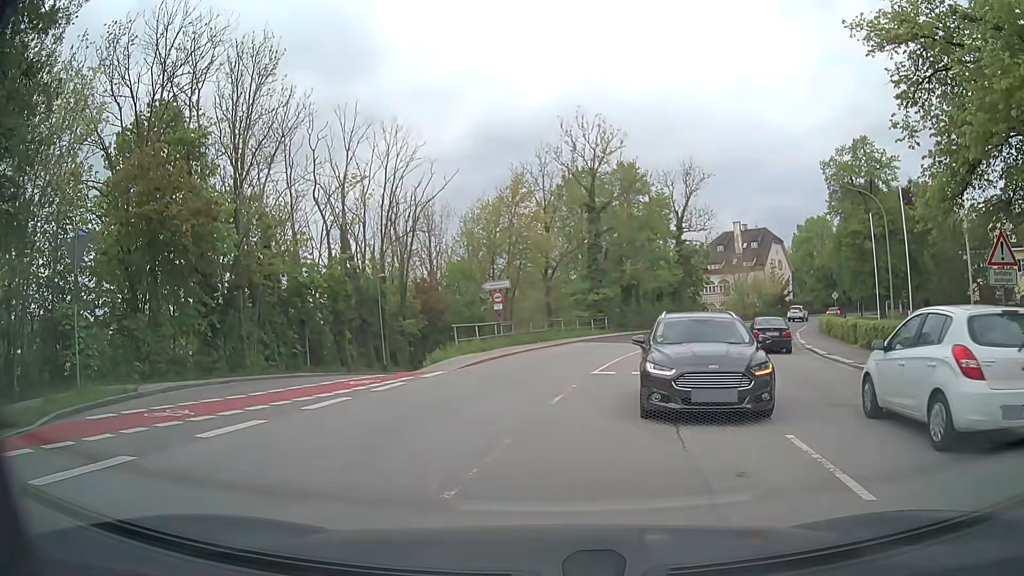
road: residential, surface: paved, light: Day
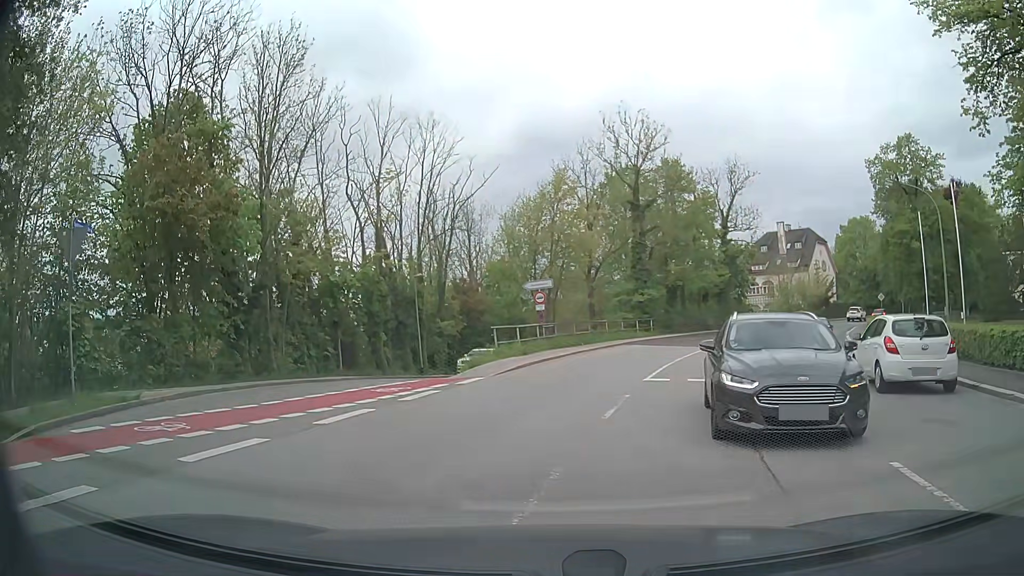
(-0.1, +1.6) m; -4°
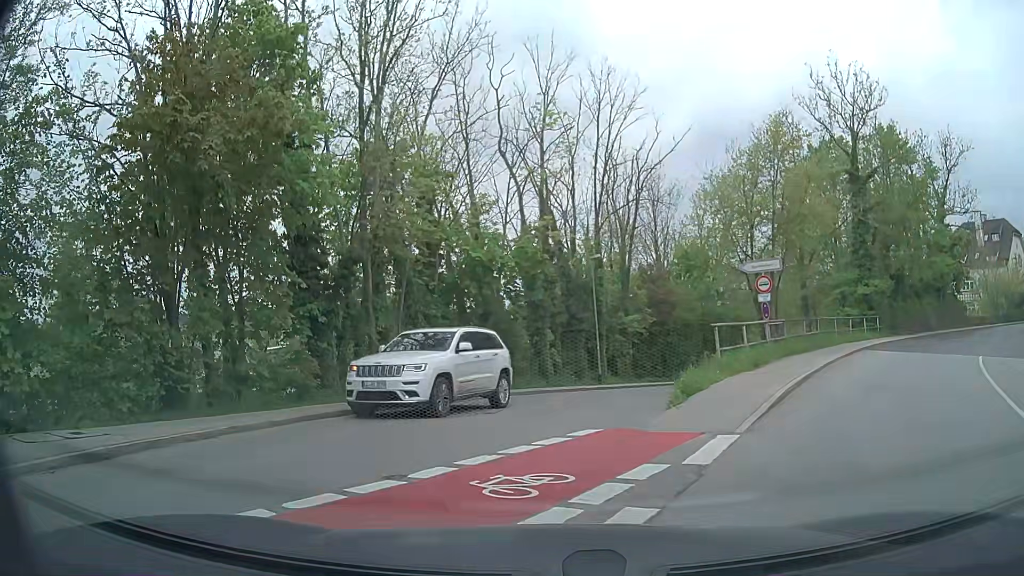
(-1.3, +9.1) m; -16°
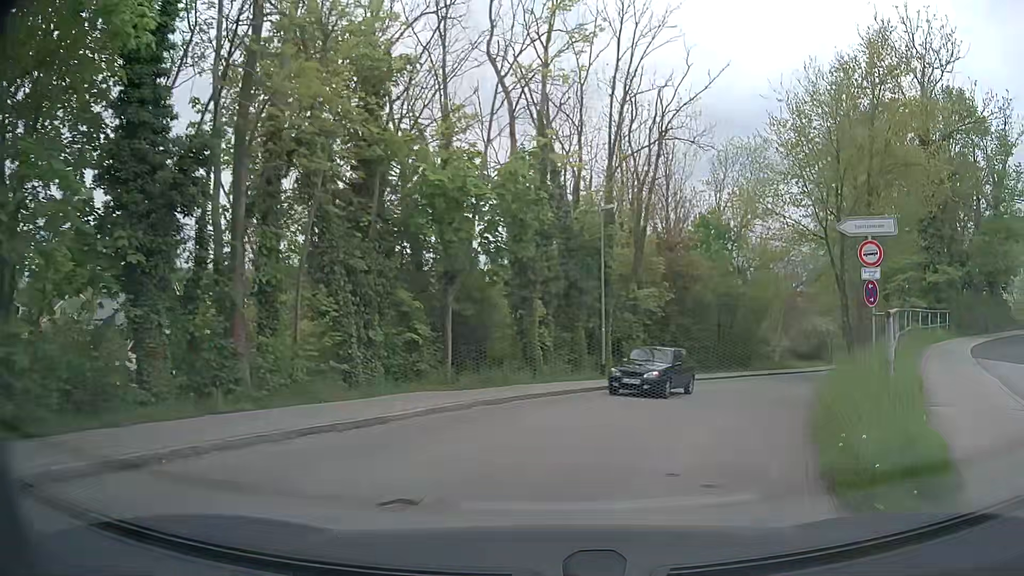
(-0.2, +8.4) m; 0°
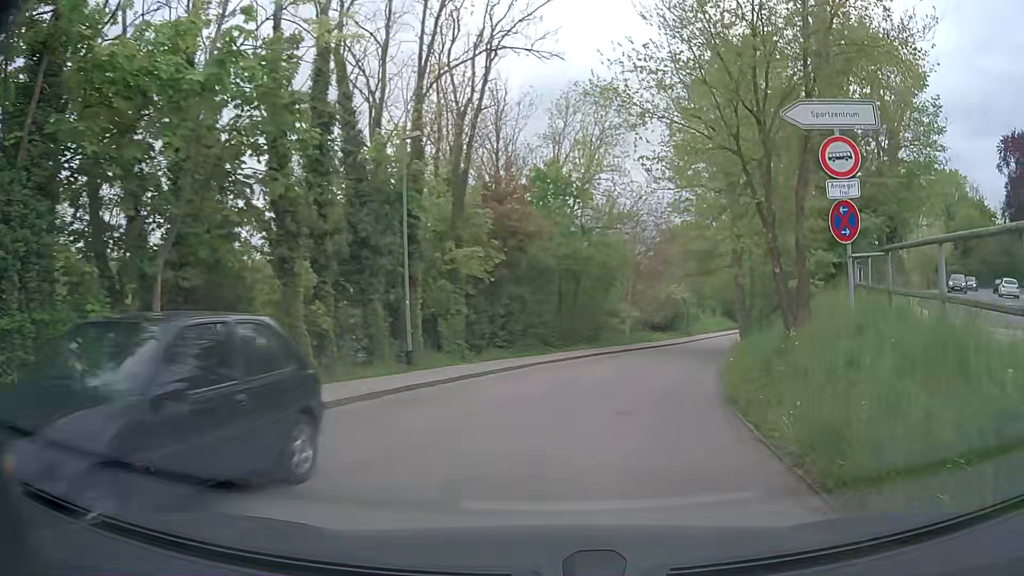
(+1.0, +6.7) m; +15°
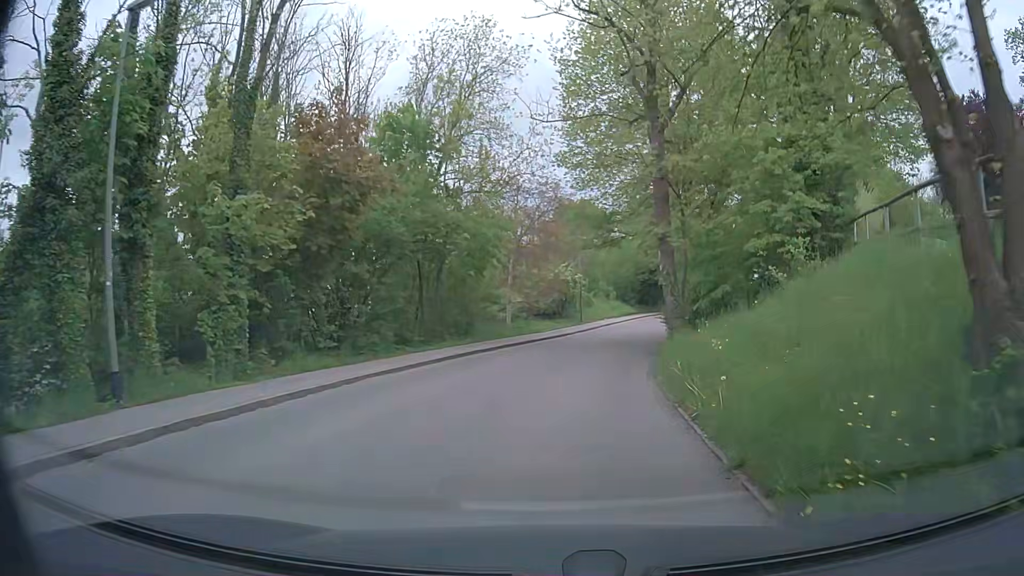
(+0.9, +8.5) m; +10°
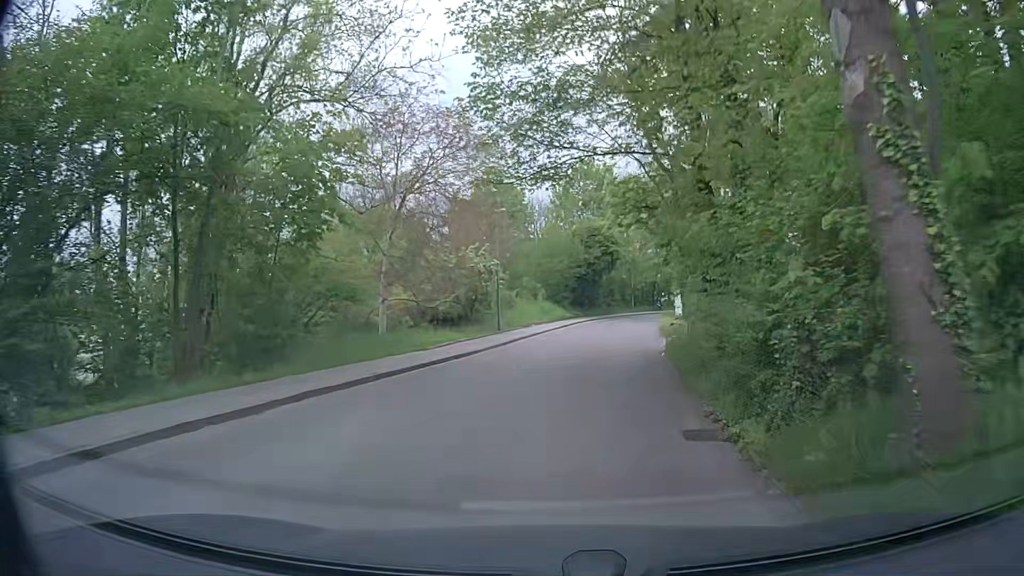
(+0.8, +15.4) m; +7°
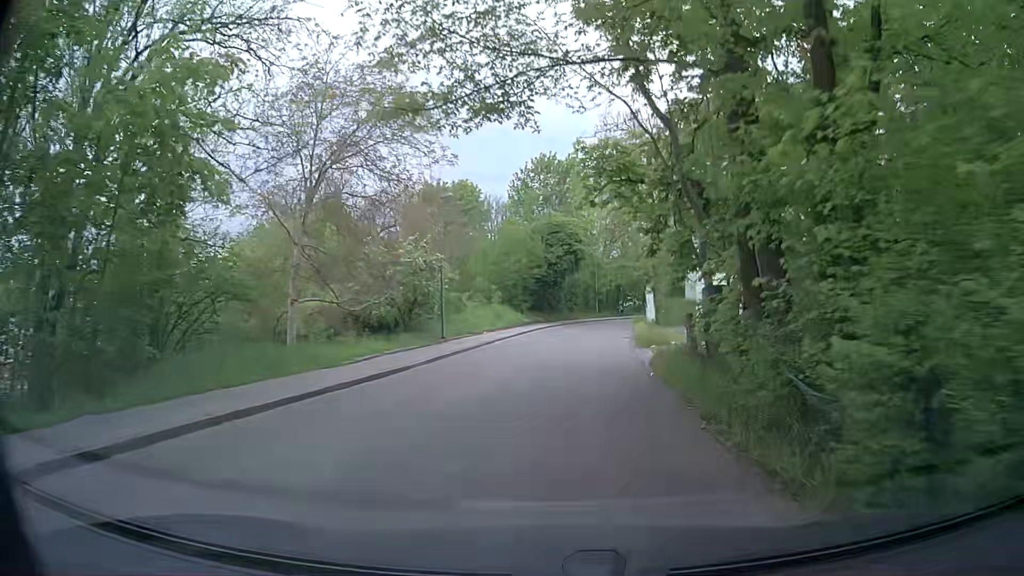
(+0.1, +5.6) m; +3°
(0, +10) (+1, +20) (+2, +30) (+3, +40) (+5, +50) (+8, +59) (+11, +69) (+15, +78) (+21, +86) (+26, +95) m
